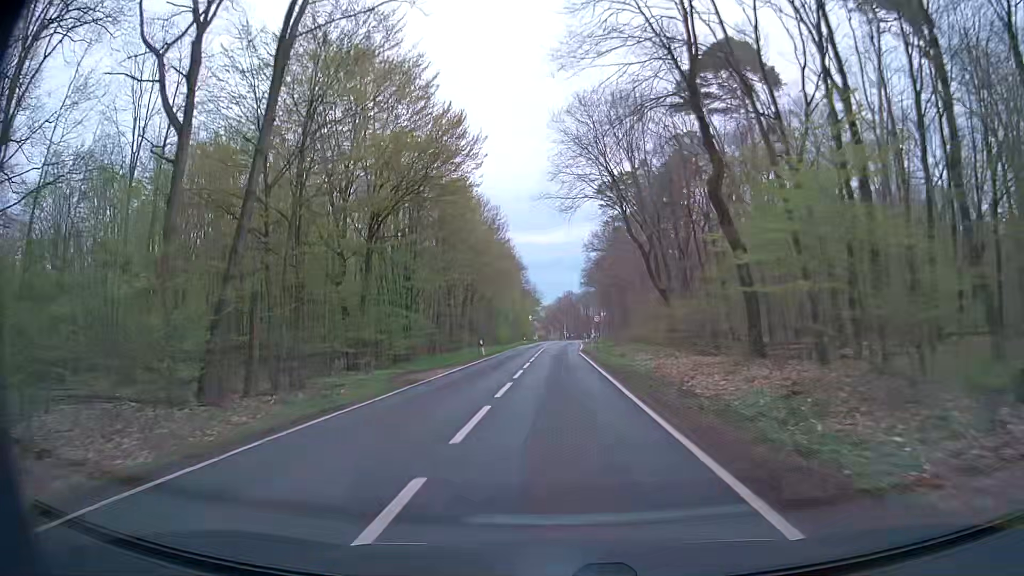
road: secondary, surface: asphalt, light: Day
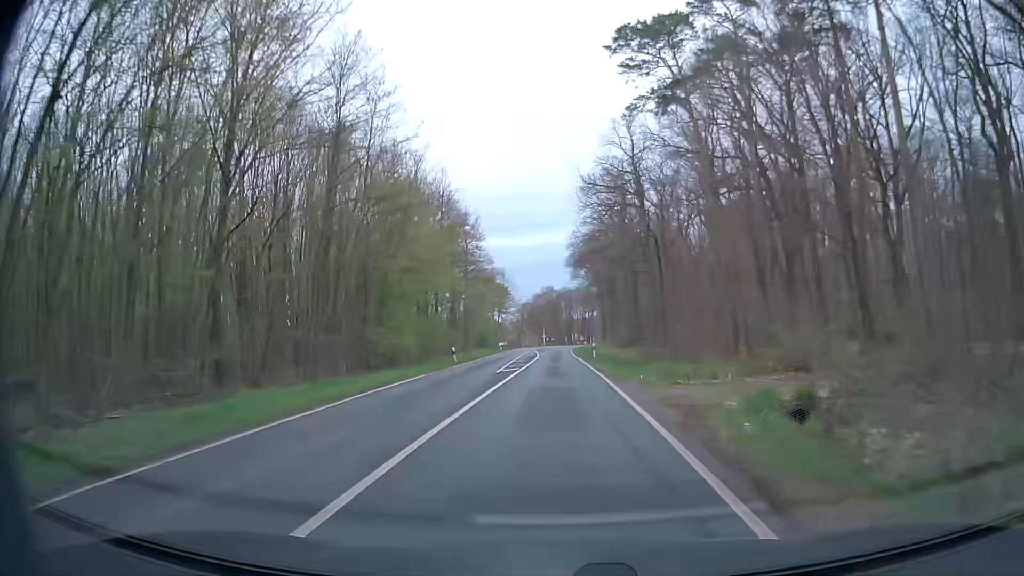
(+1.1, +54.2) m; +3°
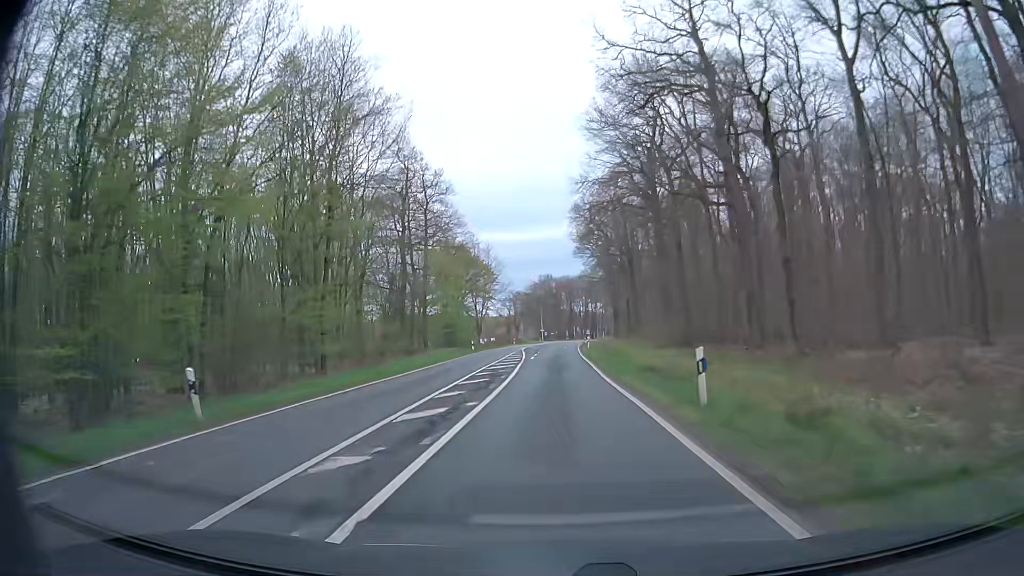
(-0.3, +31.9) m; -1°
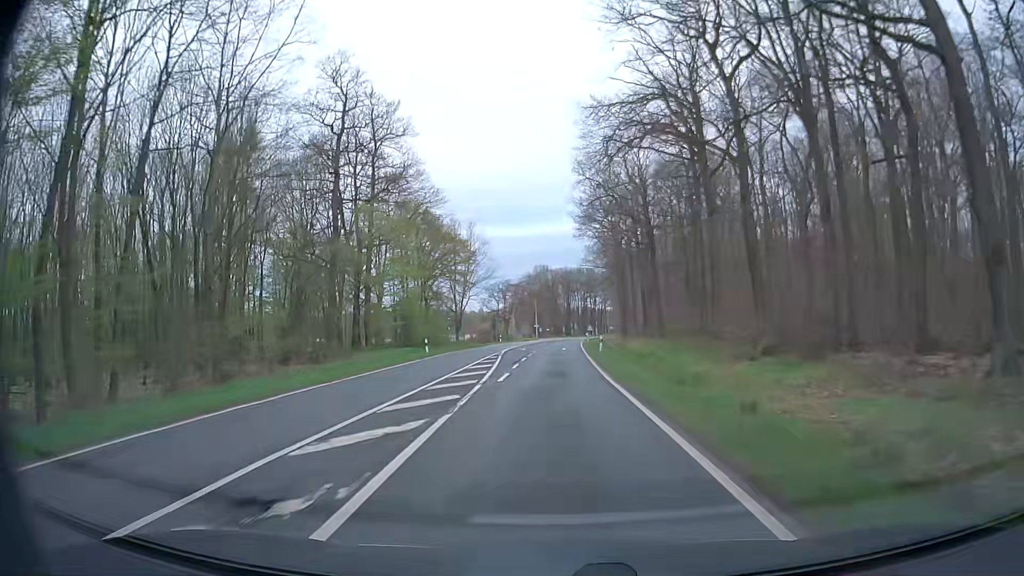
(+0.1, +20.9) m; +1°
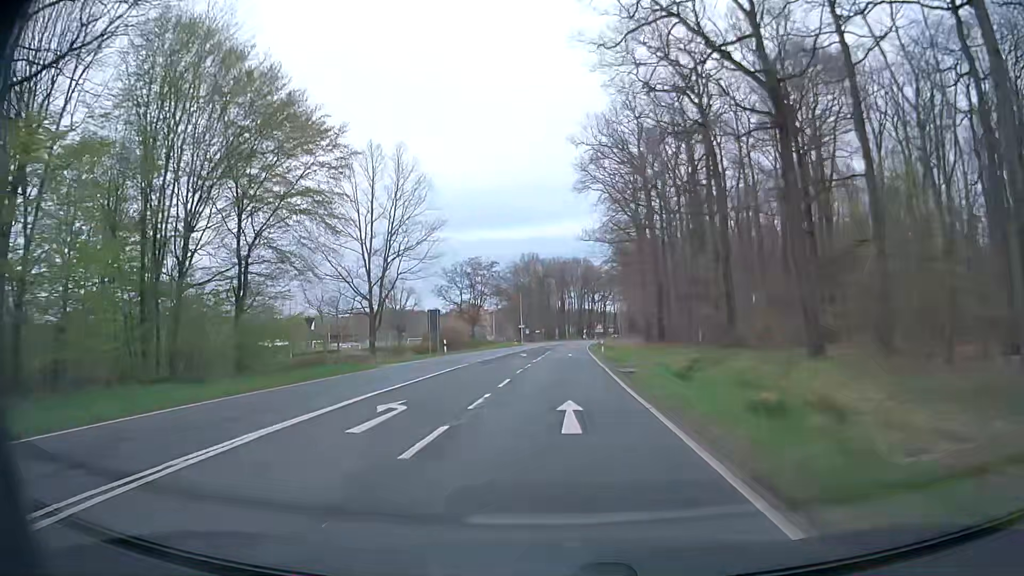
(0.0, +41.5) m; +1°
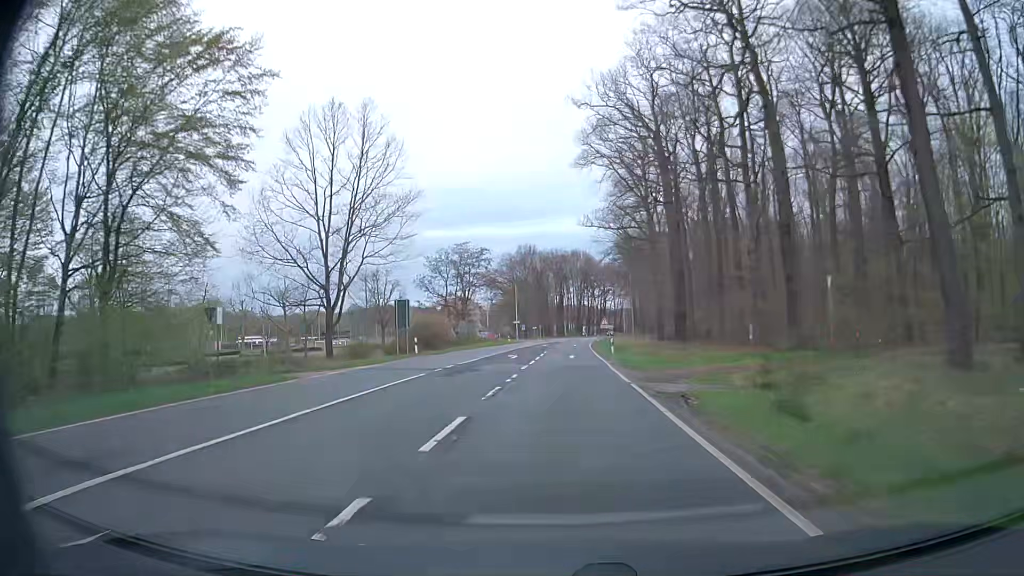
(-0.1, +10.3) m; 0°
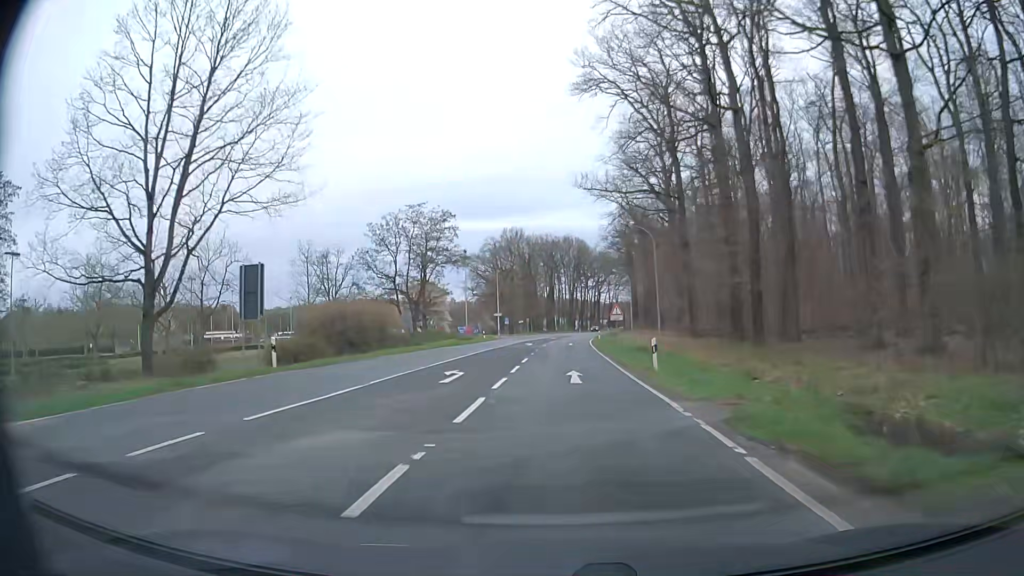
(+0.2, +20.6) m; +1°
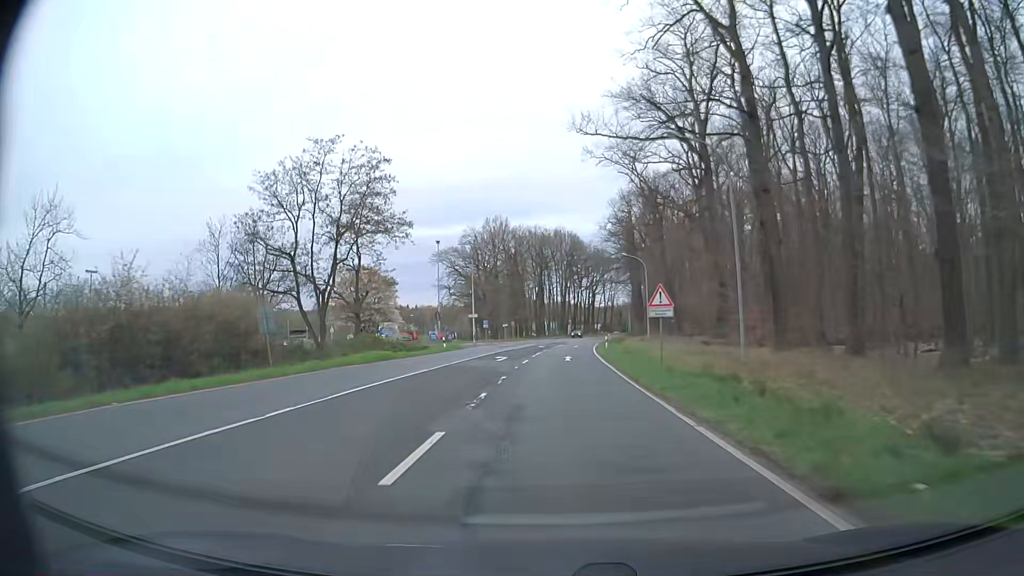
(+0.2, +20.7) m; +1°
(0, +10) (0, +20) (0, +30) (+1, +40) (+1, +50) (+2, +60) (+2, +70) (+3, +80) (+4, +90) (+5, +100) m
